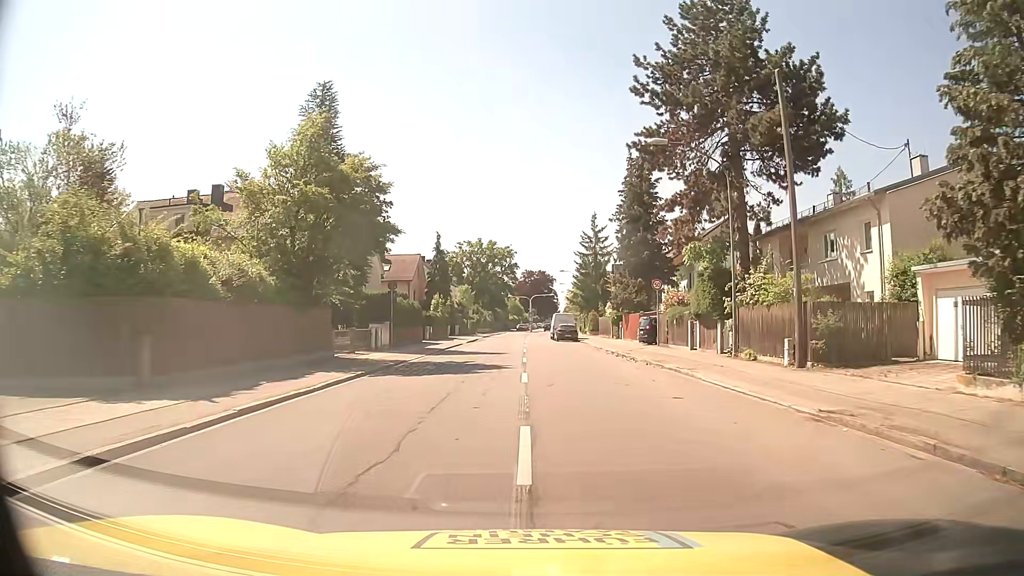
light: Day
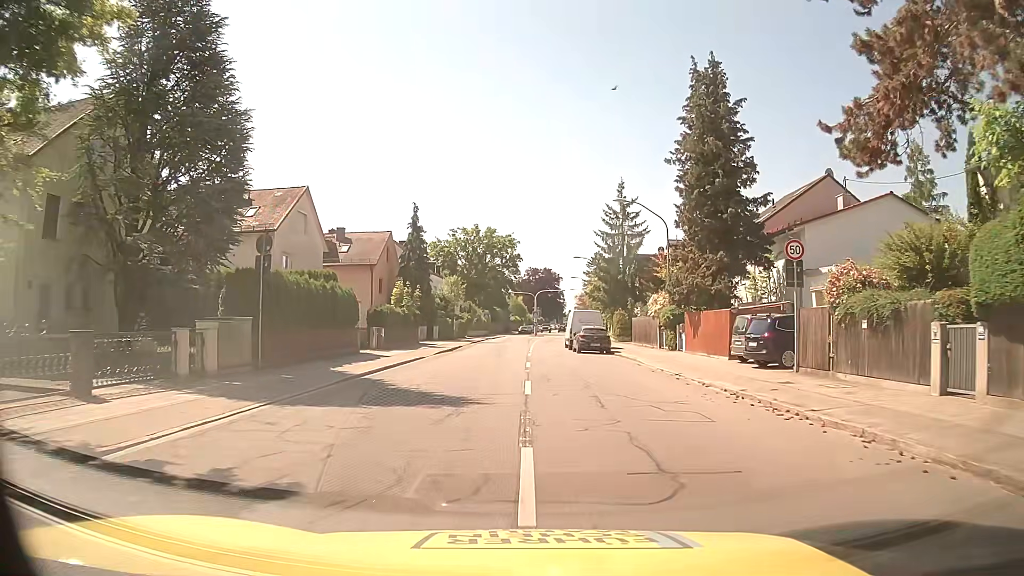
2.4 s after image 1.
(-0.1, +20.0) m; 0°
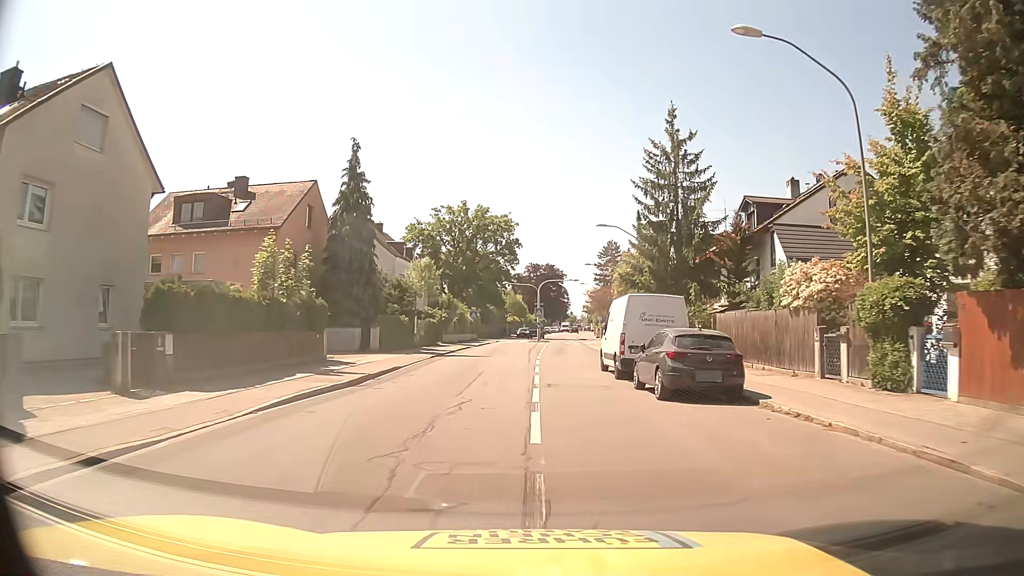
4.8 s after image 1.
(0.0, +22.6) m; 0°
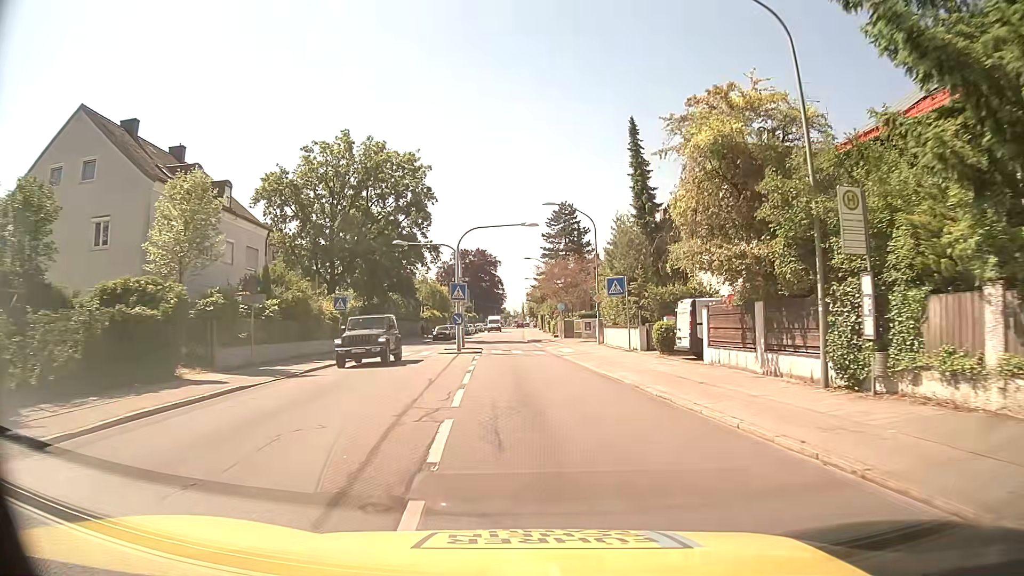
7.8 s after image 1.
(+1.0, +33.1) m; +6°
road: secondary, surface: asphalt
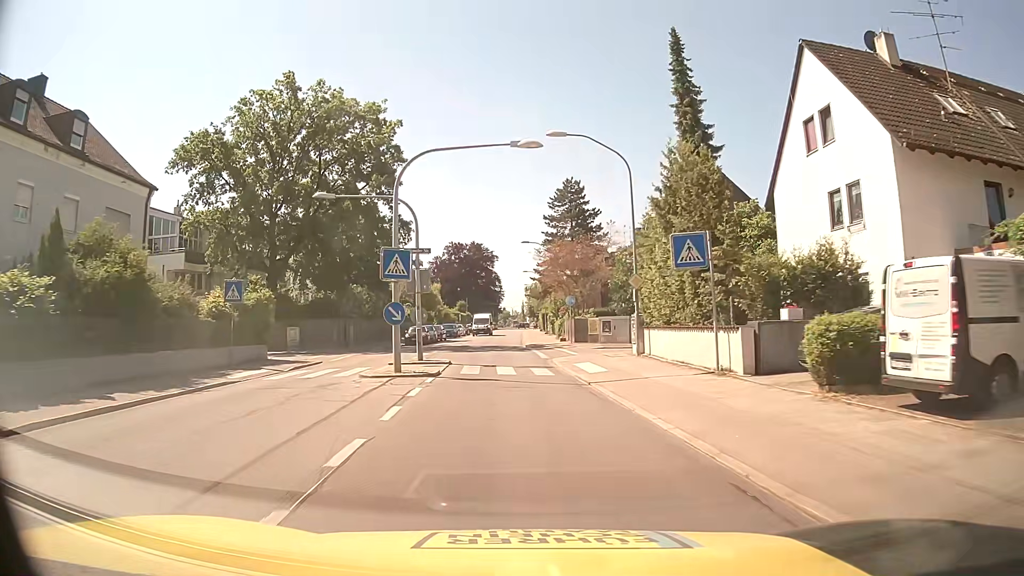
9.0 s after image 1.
(+0.1, +14.2) m; 0°
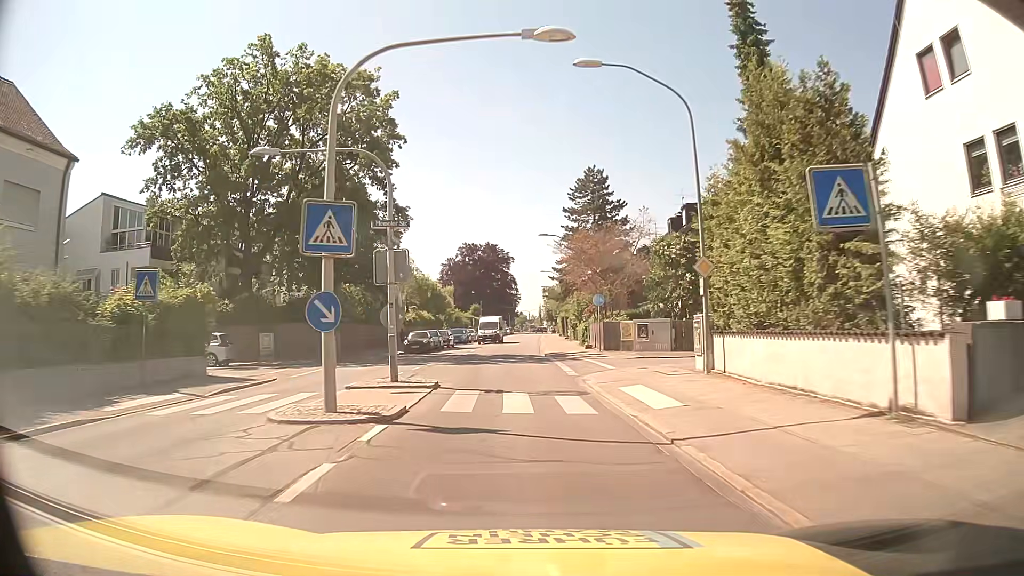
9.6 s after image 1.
(-0.1, +7.3) m; -1°
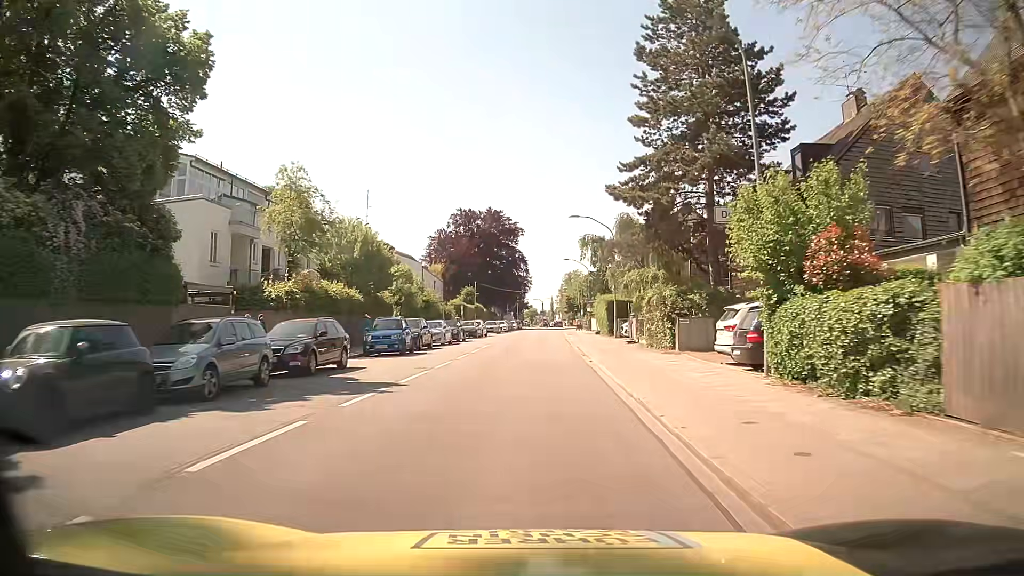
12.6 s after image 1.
(-1.1, +37.2) m; -1°
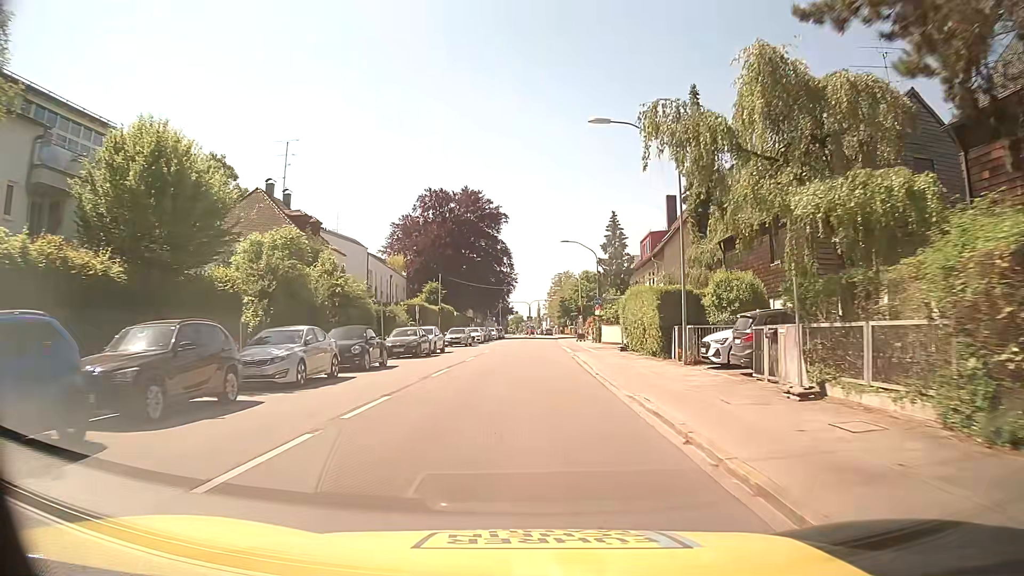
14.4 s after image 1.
(+0.1, +22.8) m; +1°
(0, +10) (0, +20) (0, +30) (0, +40) (+1, +50) (+1, +60) (+1, +70) (+1, +80) (+2, +90) (+2, +100) m
